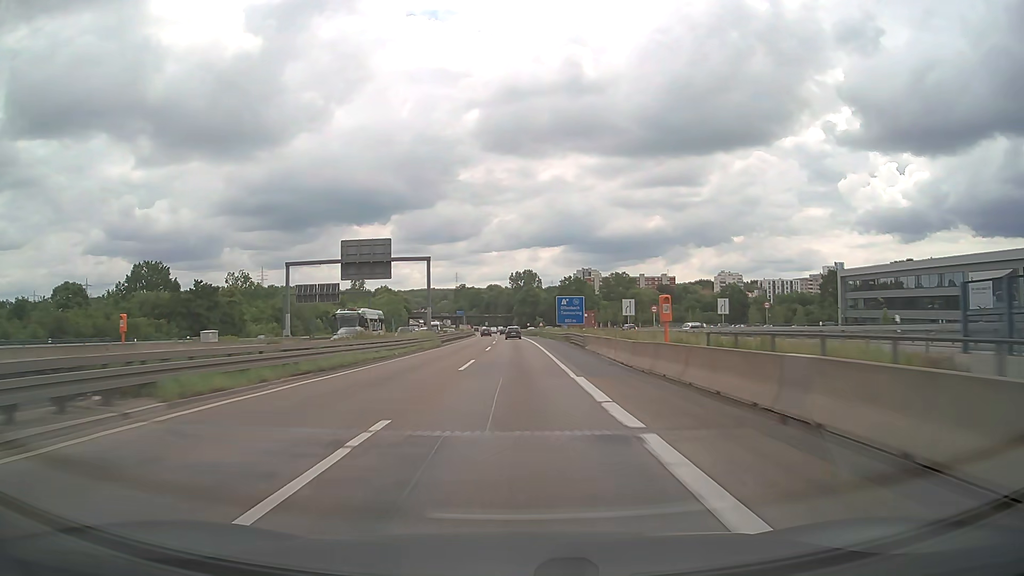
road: motorway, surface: asphalt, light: Day
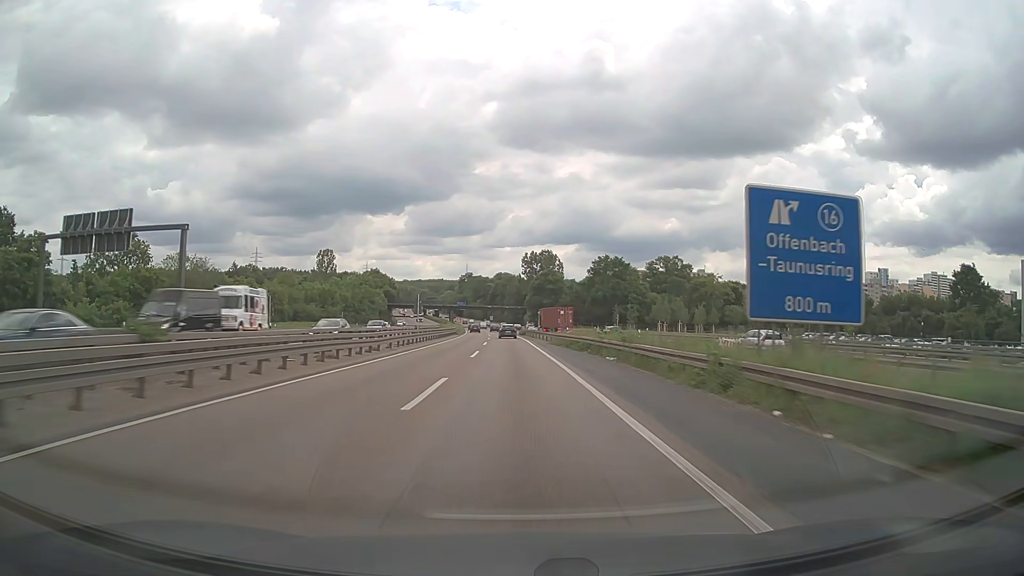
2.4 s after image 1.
(-0.5, +64.7) m; -1°
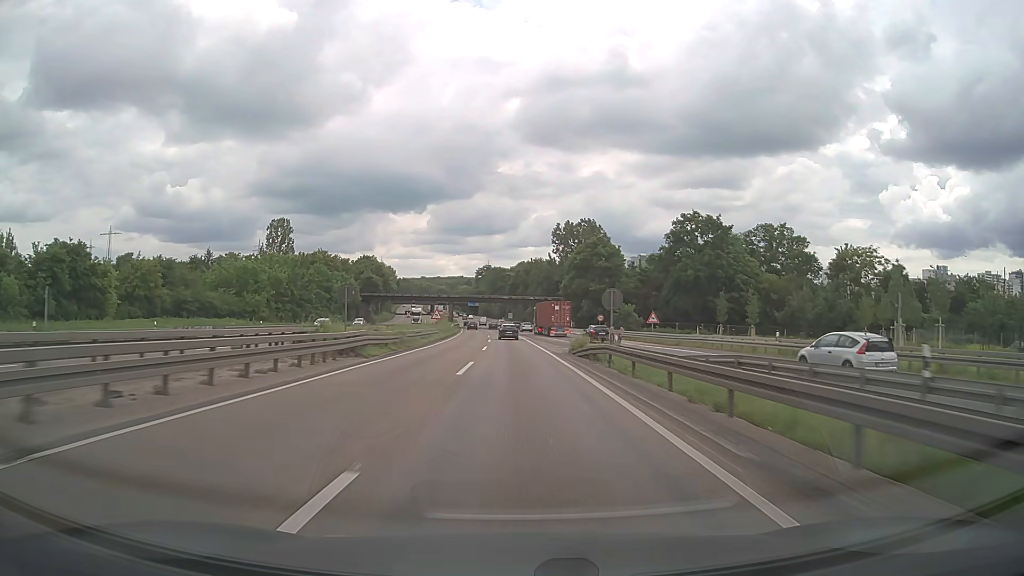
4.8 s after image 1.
(-1.2, +63.9) m; -2°
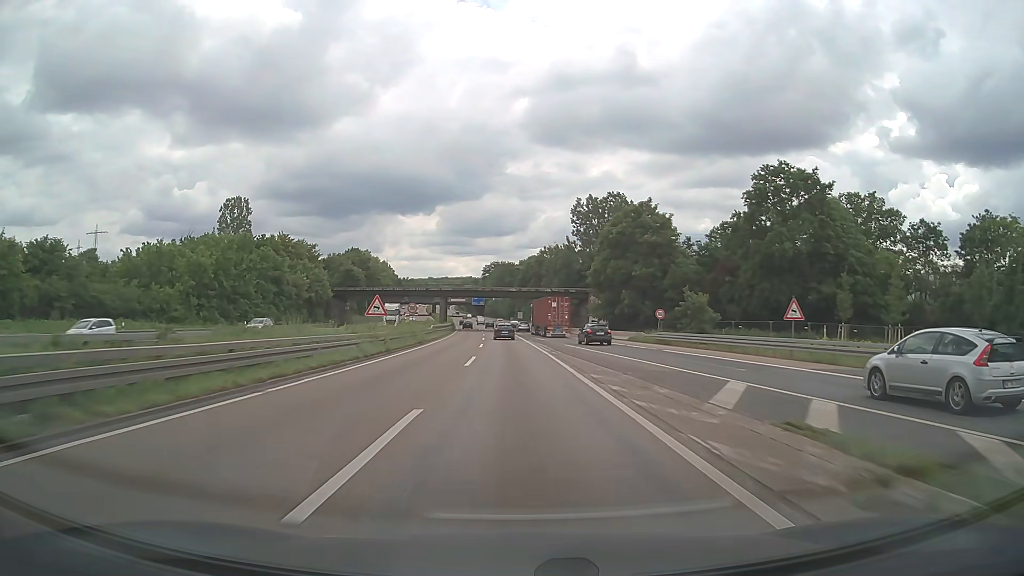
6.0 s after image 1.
(-0.2, +31.4) m; -1°
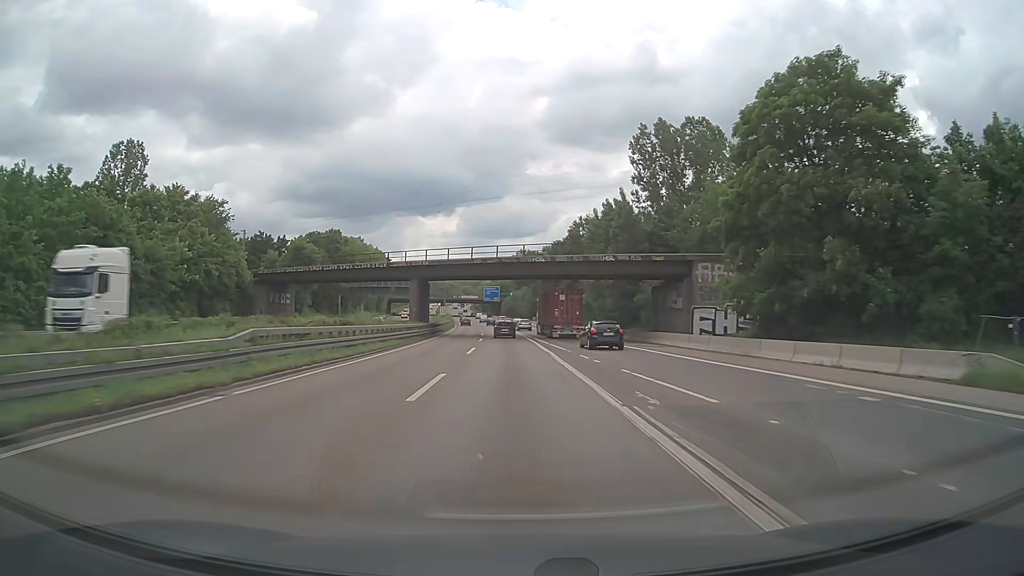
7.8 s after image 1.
(-0.7, +46.4) m; -2°
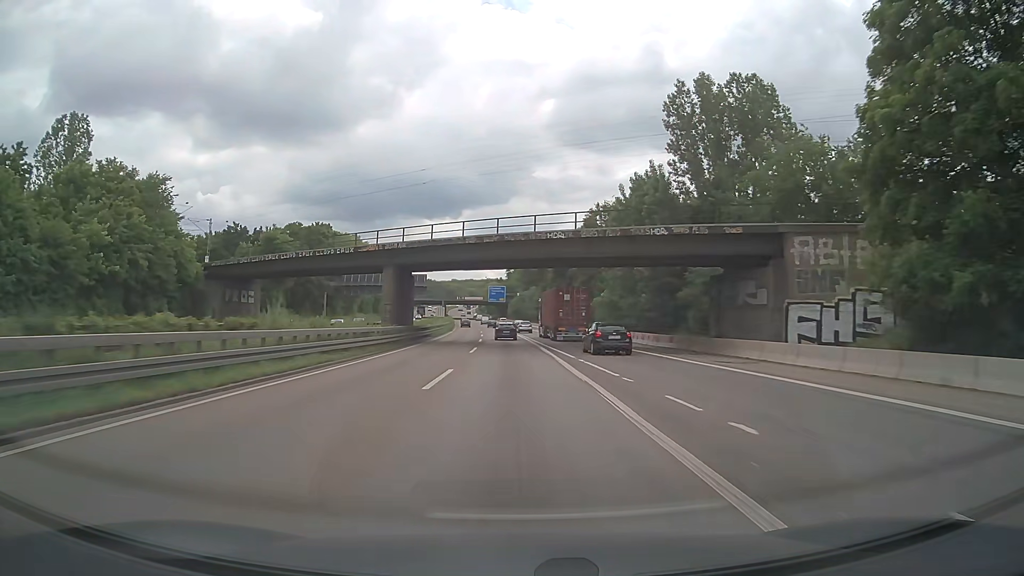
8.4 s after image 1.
(-0.1, +15.3) m; -1°
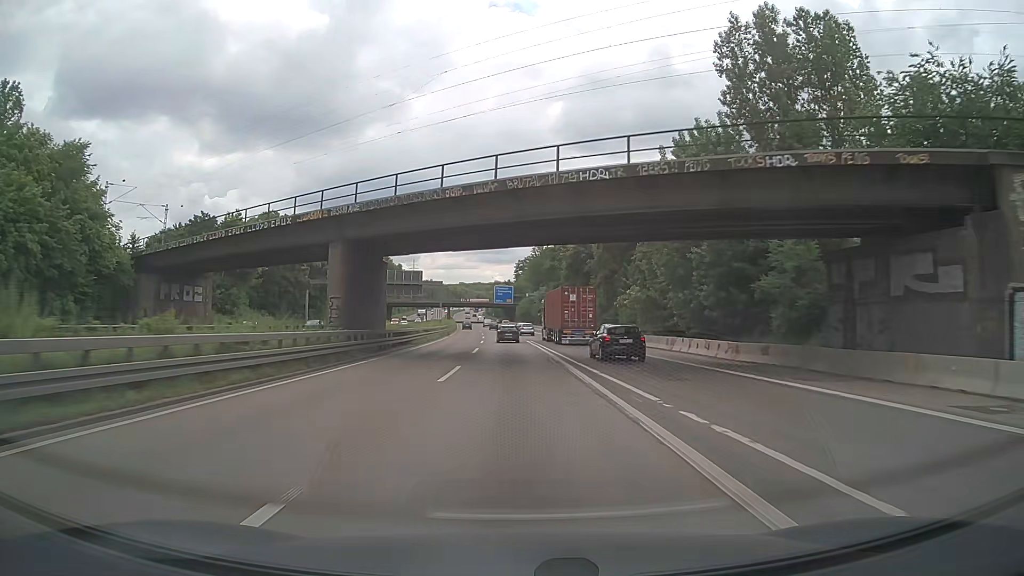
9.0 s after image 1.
(-0.1, +15.2) m; -1°
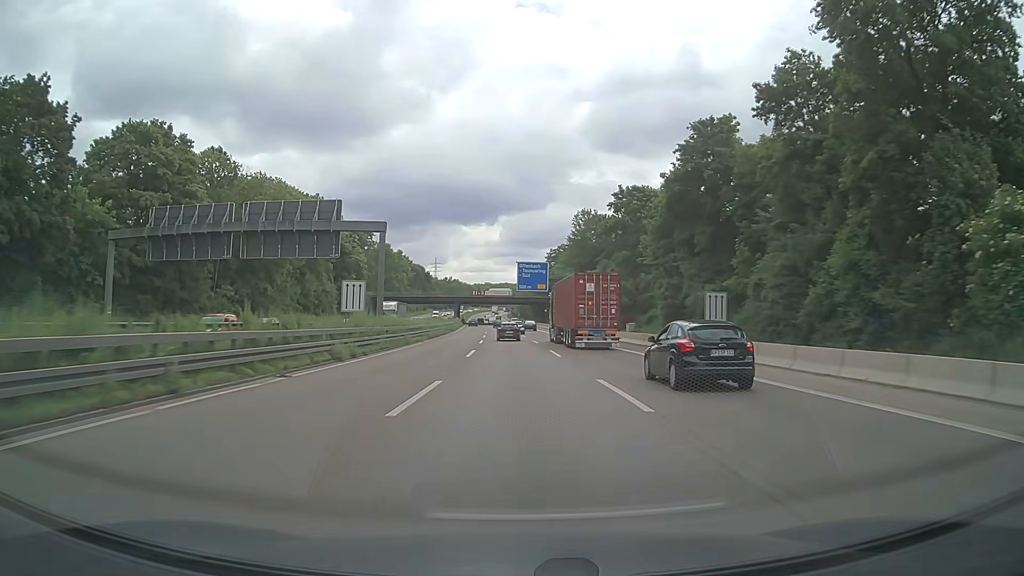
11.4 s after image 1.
(-1.1, +60.4) m; -2°
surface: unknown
(0, +10) (0, +20) (0, +30) (-1, +40) (-1, +50) (-1, +60) (-1, +70) (-2, +80) (-2, +90) (-3, +100) m
